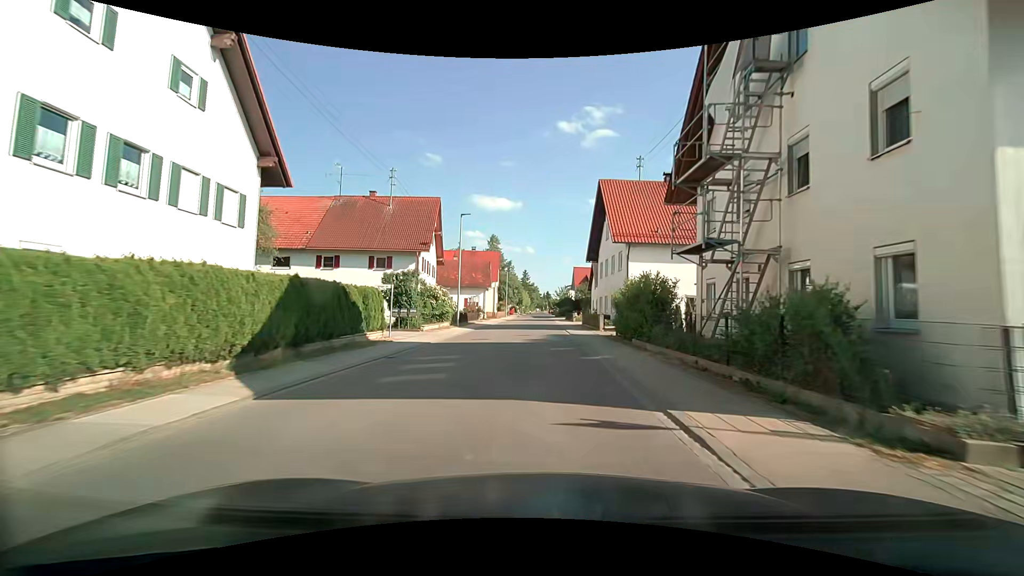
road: tertiary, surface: asphalt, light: Day
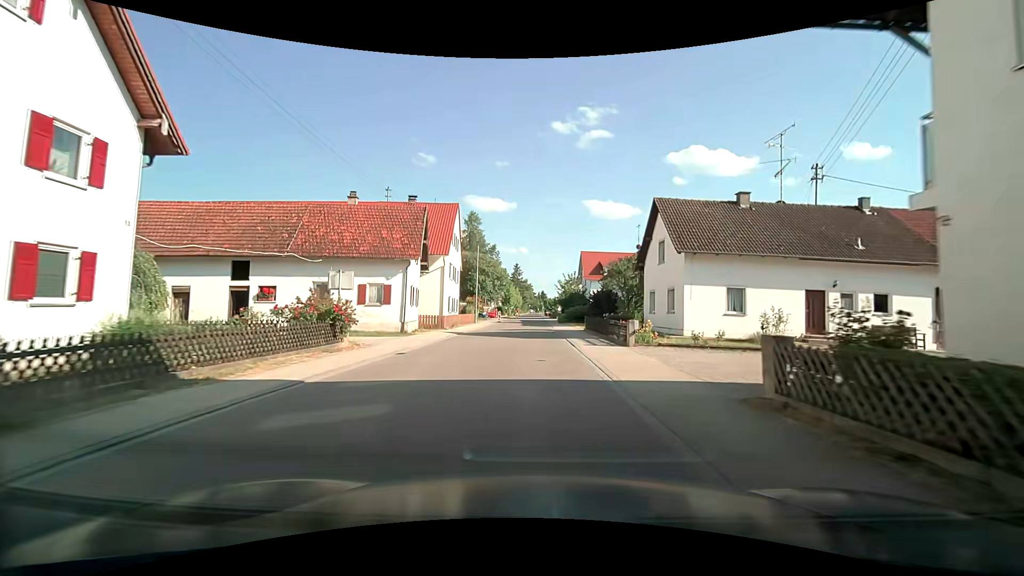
(+0.9, +36.1) m; +1°
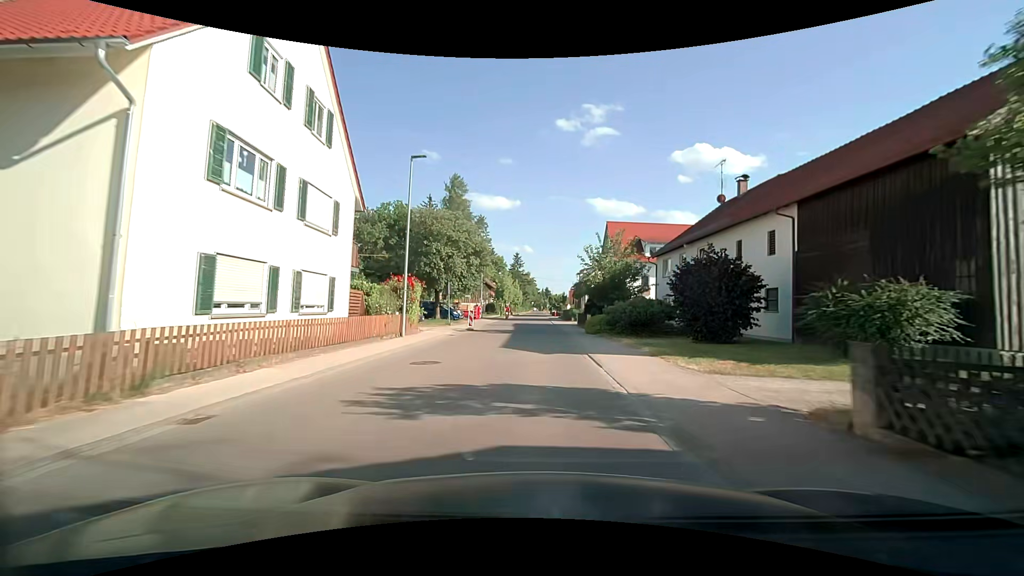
(+0.2, +29.0) m; 0°
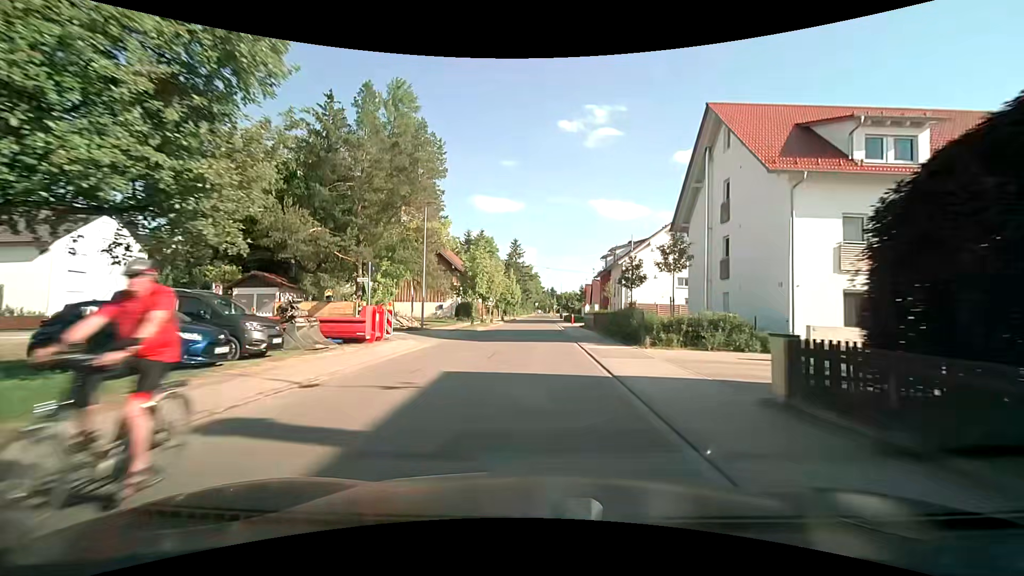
(+0.3, +35.5) m; 0°
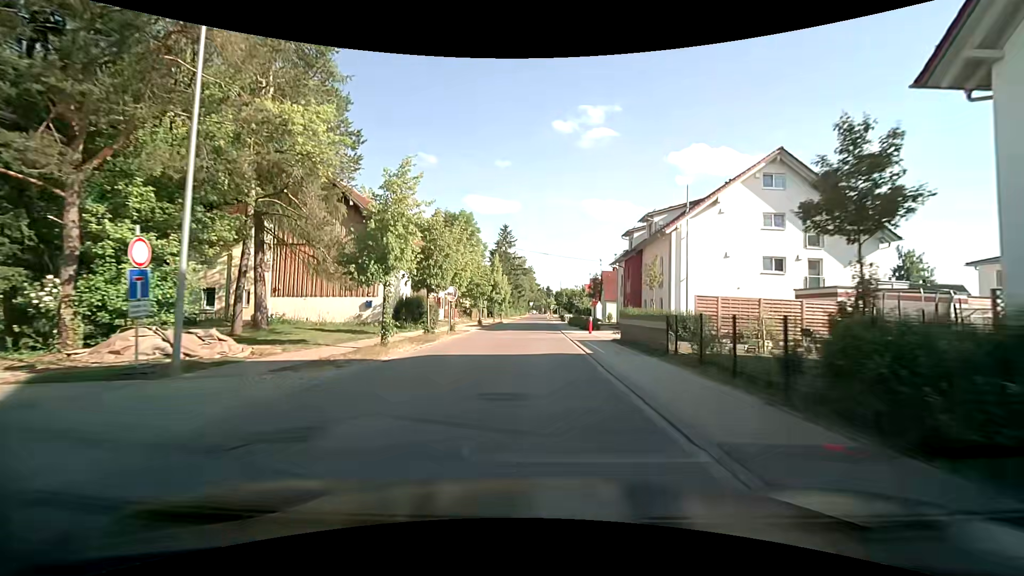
(+0.1, +21.3) m; +1°
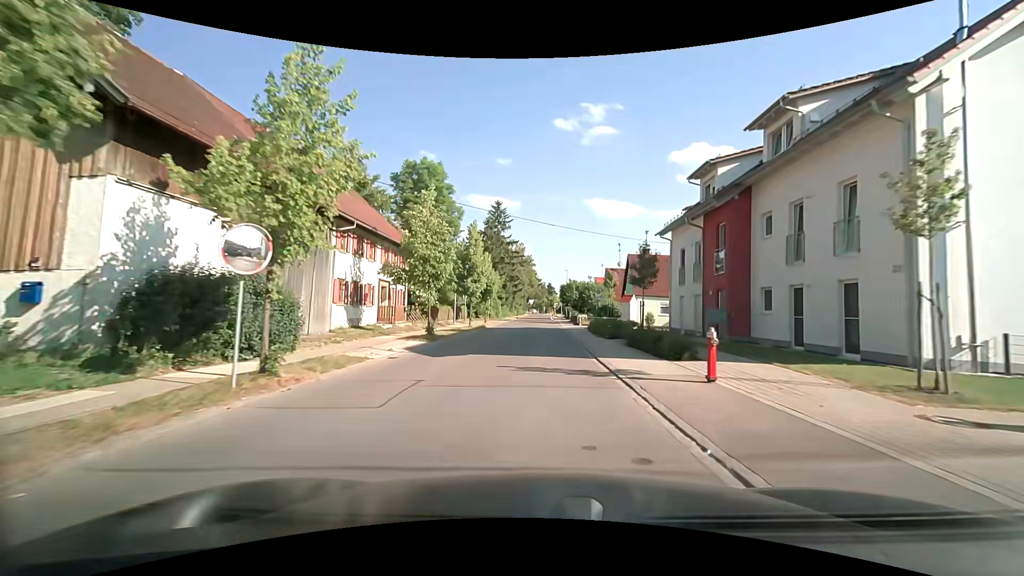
(0.0, +21.0) m; +1°
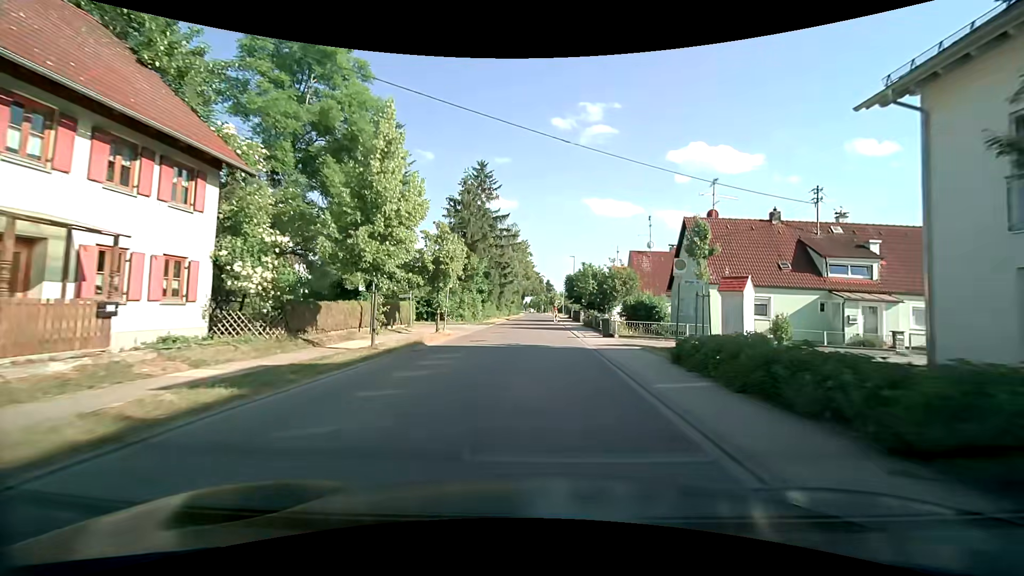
(-0.4, +21.3) m; -1°
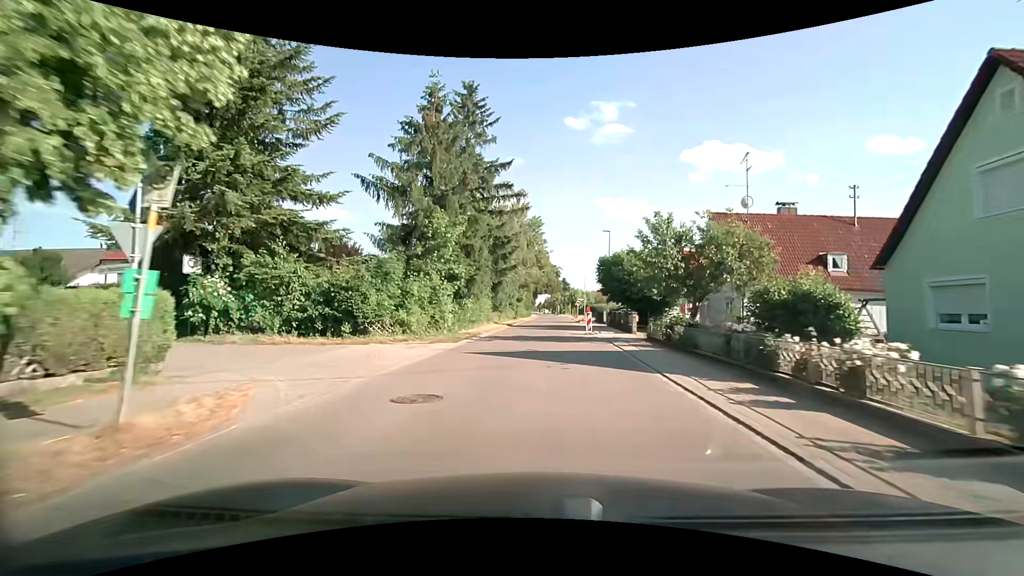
(-0.1, +21.2) m; -1°
(0, +10) (0, +20) (0, +30) (+1, +40) (+2, +50) (+3, +60) (+3, +70) (+3, +80) (+4, +90) (+4, +100) m
